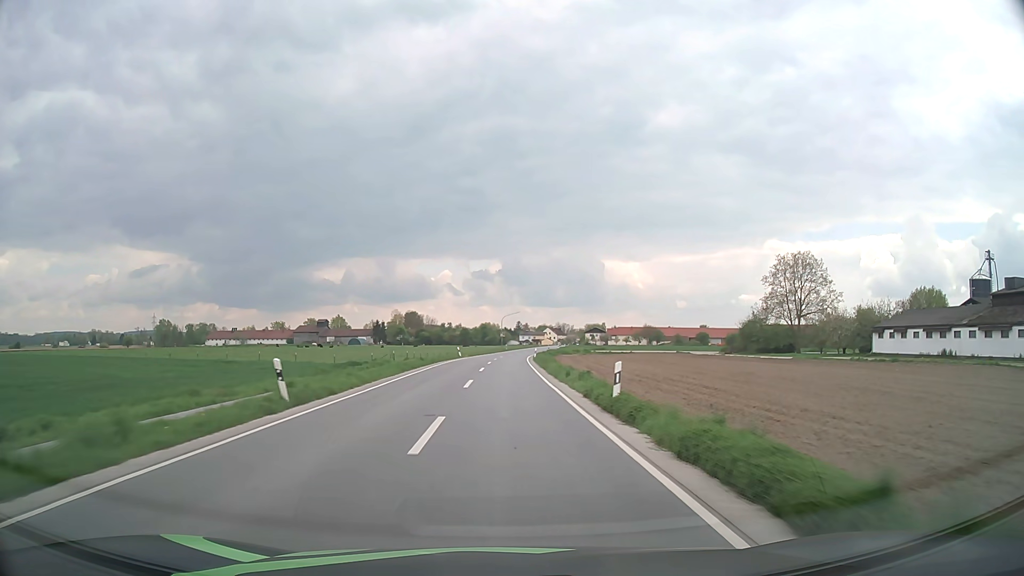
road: secondary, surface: asphalt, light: Day
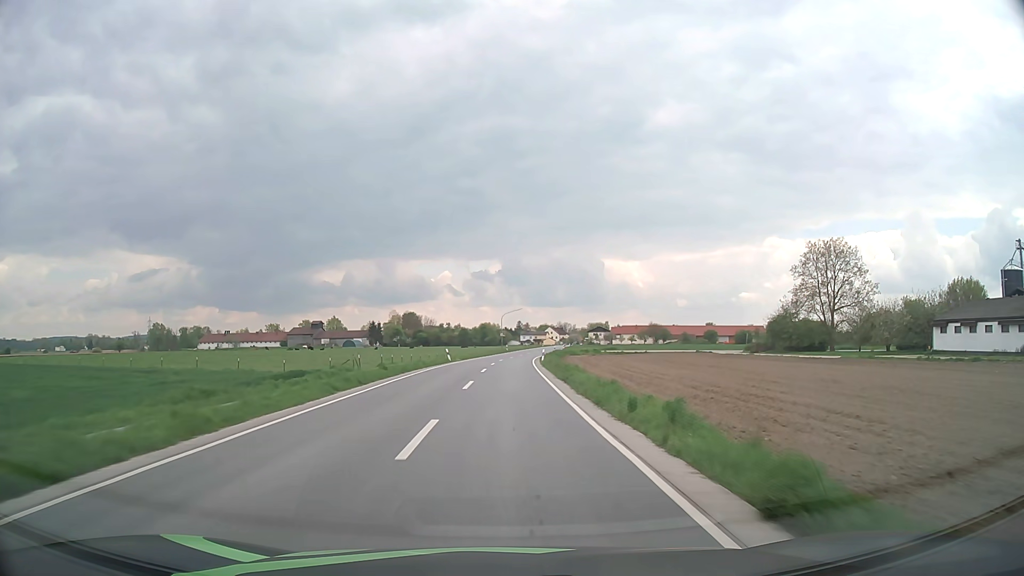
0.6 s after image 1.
(0.0, +12.5) m; 0°
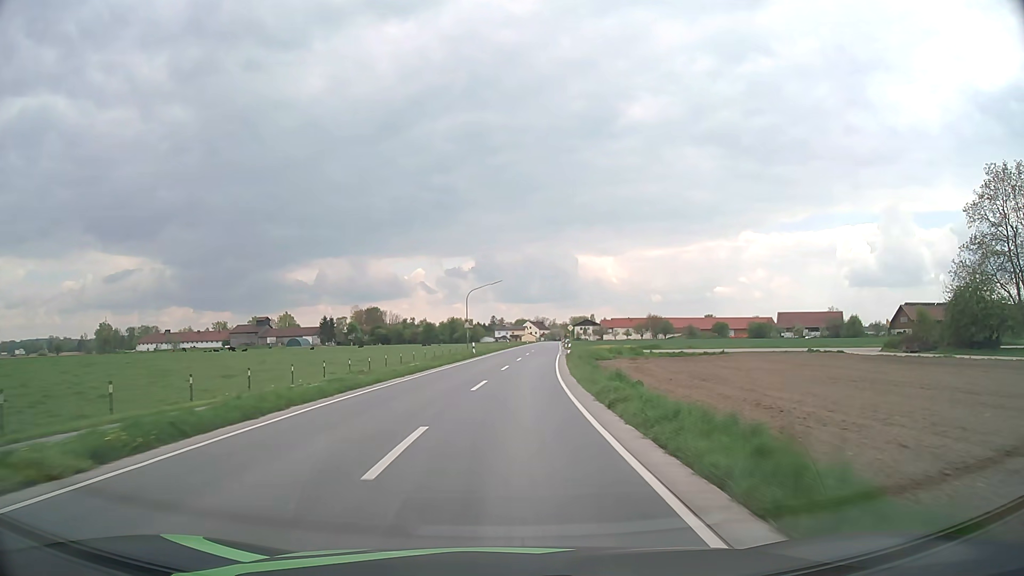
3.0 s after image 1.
(+0.4, +48.9) m; +2°
(0, +10) (0, +20) (+1, +30) (+2, +40) (+2, +50) (+3, +60) (+4, +70) (+5, +80) (+6, +90) (+6, +100) m
